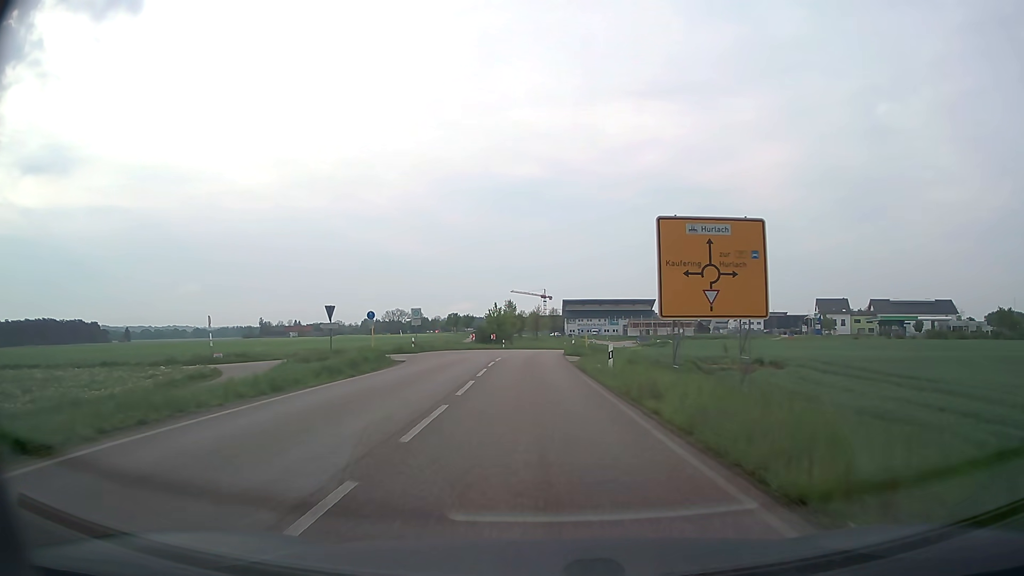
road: secondary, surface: asphalt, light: Day
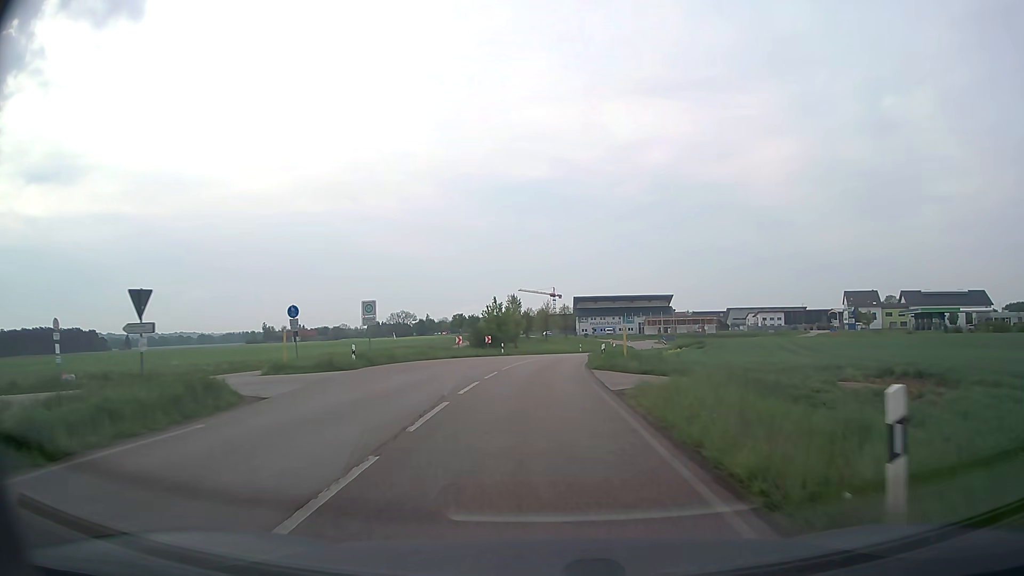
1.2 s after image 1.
(-0.2, +16.7) m; -1°
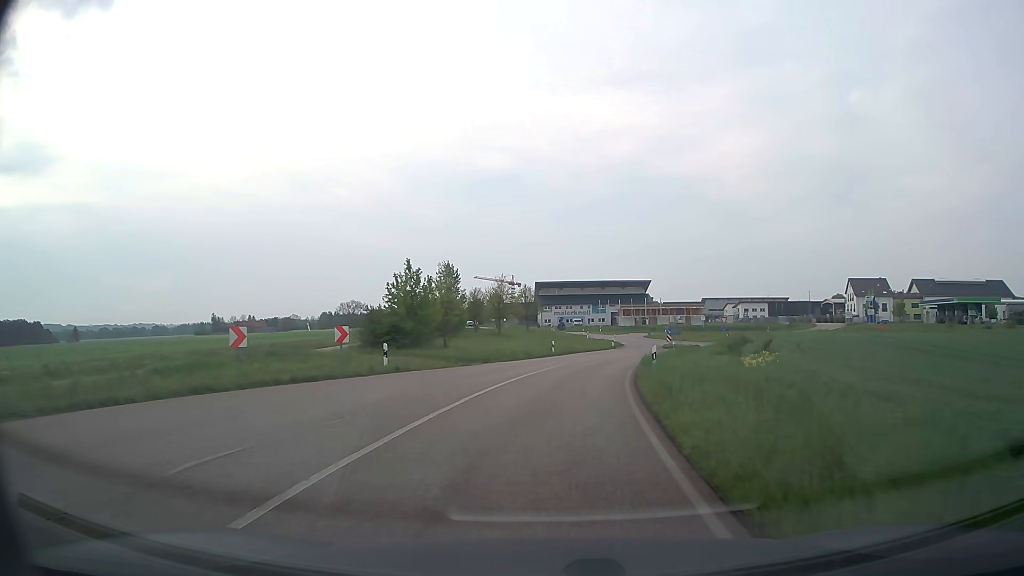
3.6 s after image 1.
(+0.6, +31.2) m; +4°
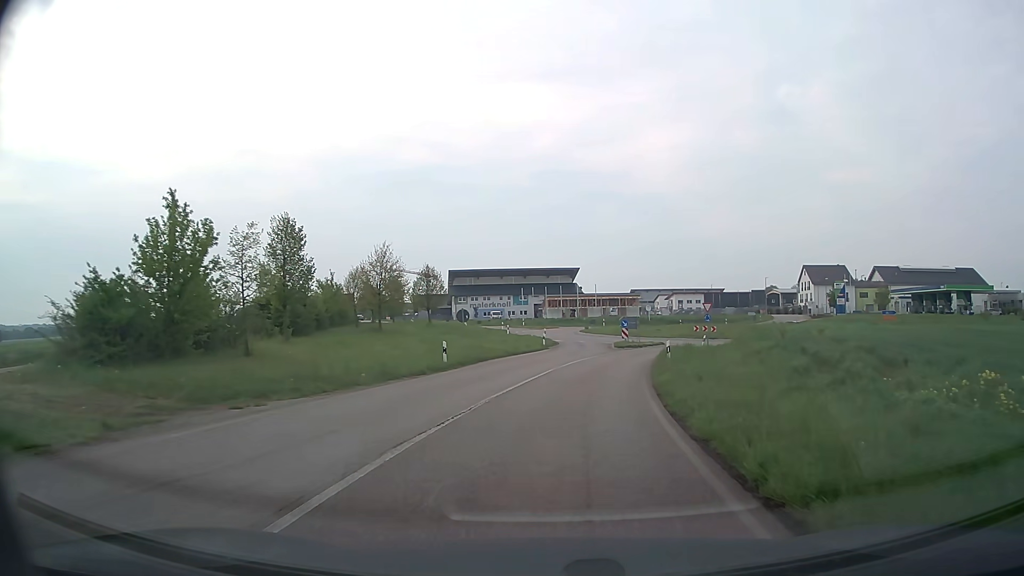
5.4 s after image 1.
(+1.2, +21.5) m; +7°
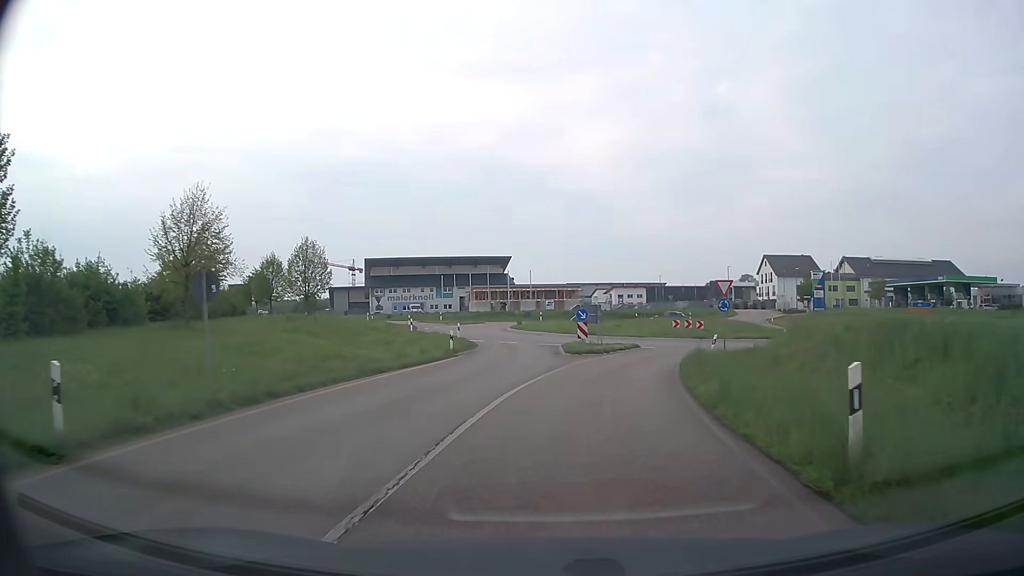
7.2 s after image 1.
(+1.0, +19.1) m; +6°
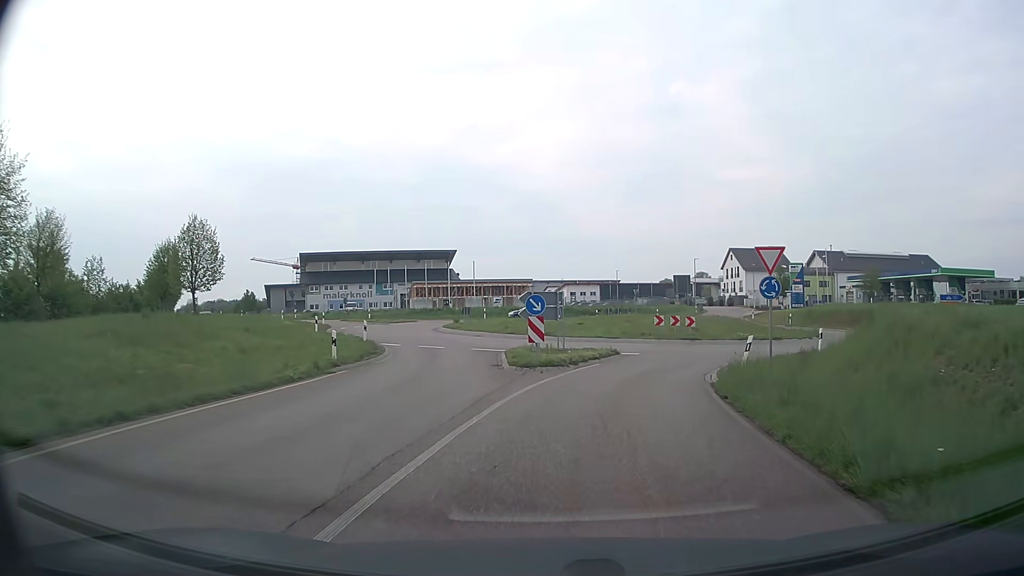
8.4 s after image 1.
(+0.4, +11.2) m; +4°
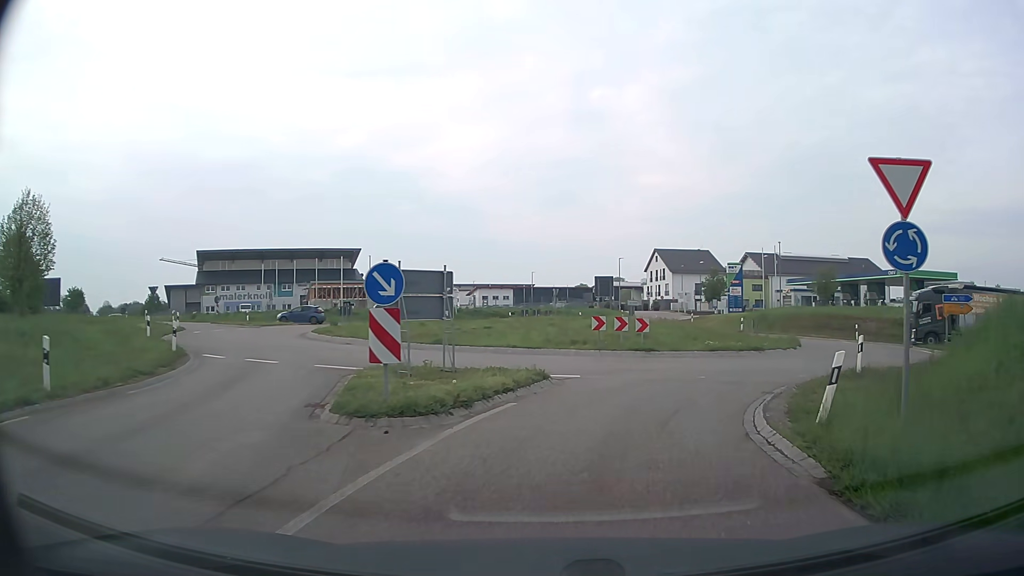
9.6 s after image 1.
(+0.5, +10.1) m; +7°
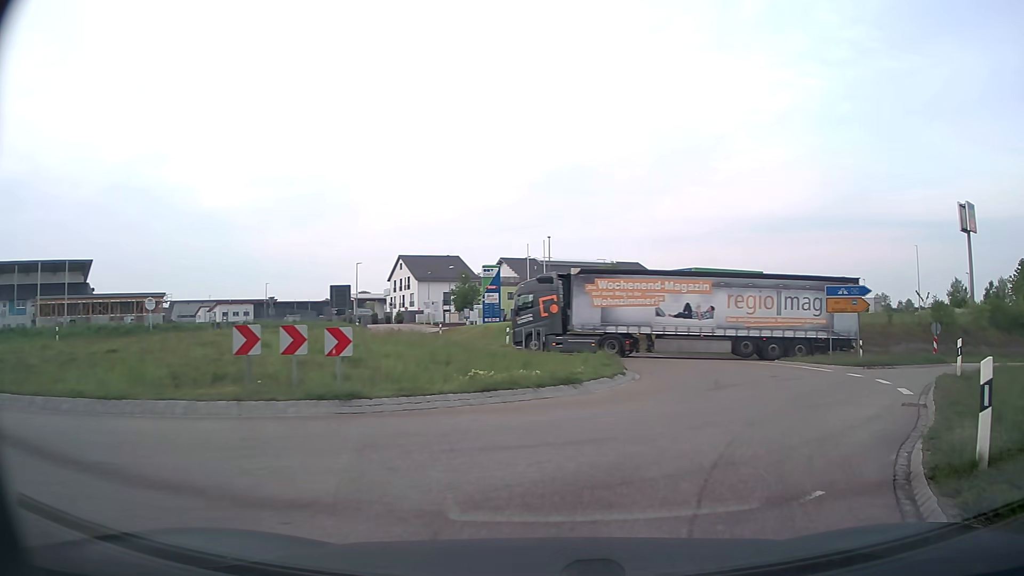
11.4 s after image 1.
(+2.1, +12.8) m; +21°
(+2, +10) (+5, +19) (+4, +29) (-3, +37) (-12, +38) (-22, +35) (-30, +30) (-40, +28) (-50, +28) (-60, +30) m
